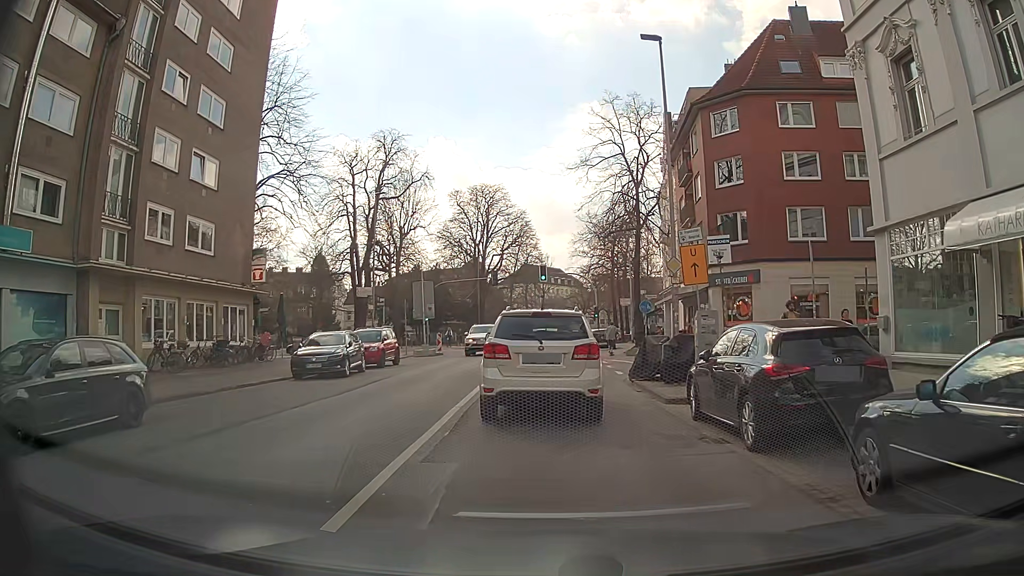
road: secondary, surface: asphalt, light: Day
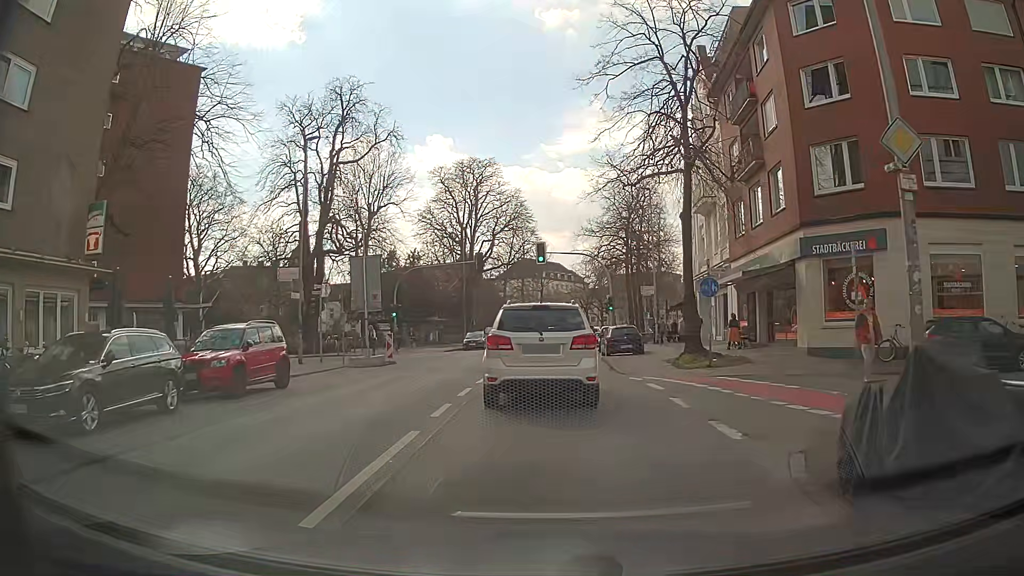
(0.0, +13.5) m; 0°
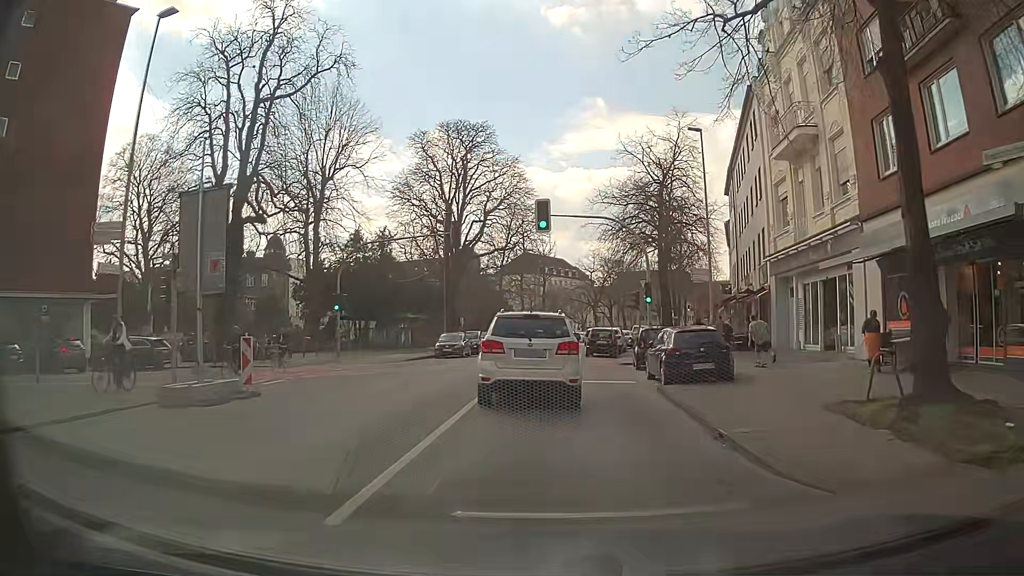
(0.0, +14.6) m; 0°
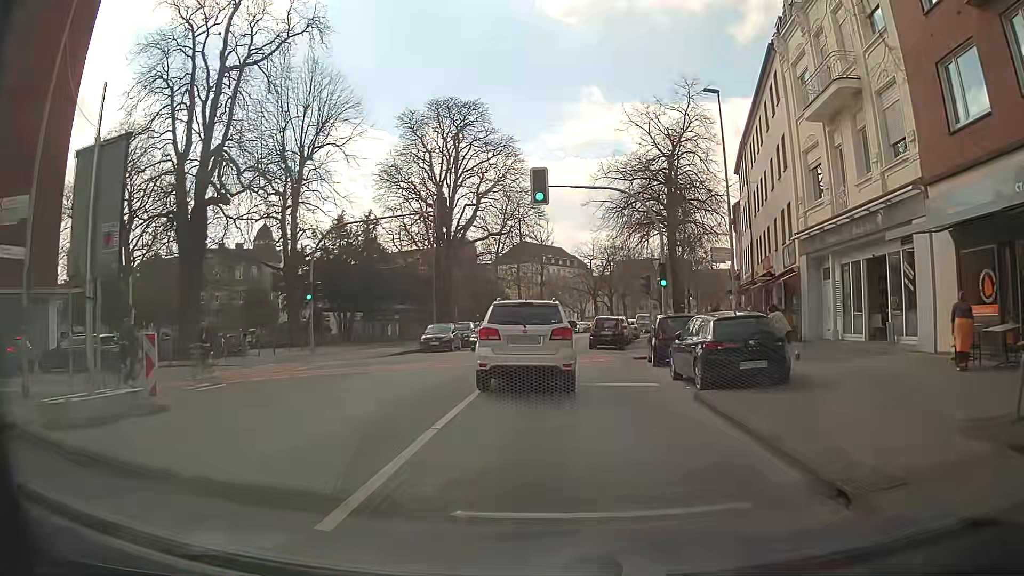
(0.0, +4.0) m; 0°
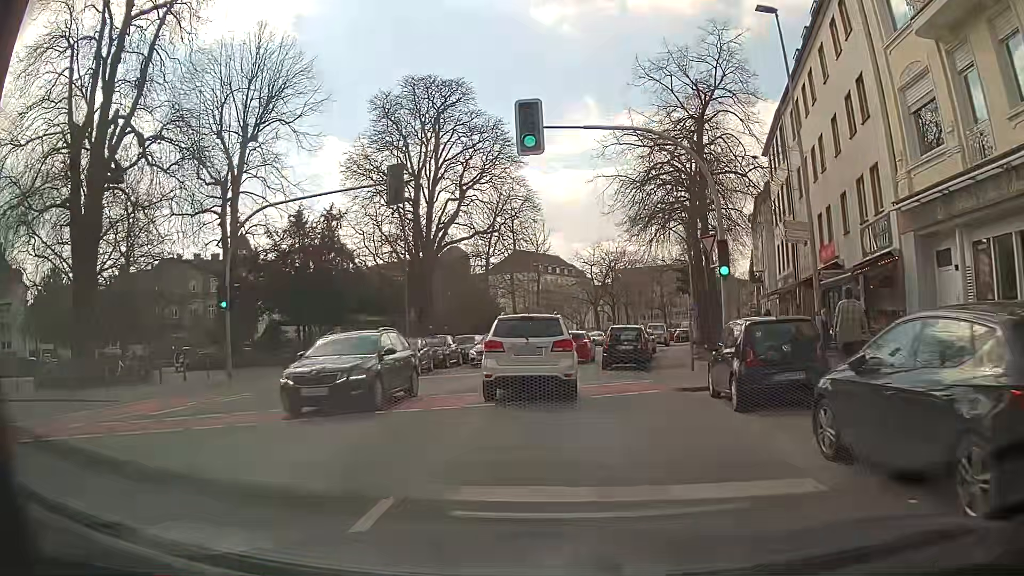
(0.0, +8.7) m; -1°
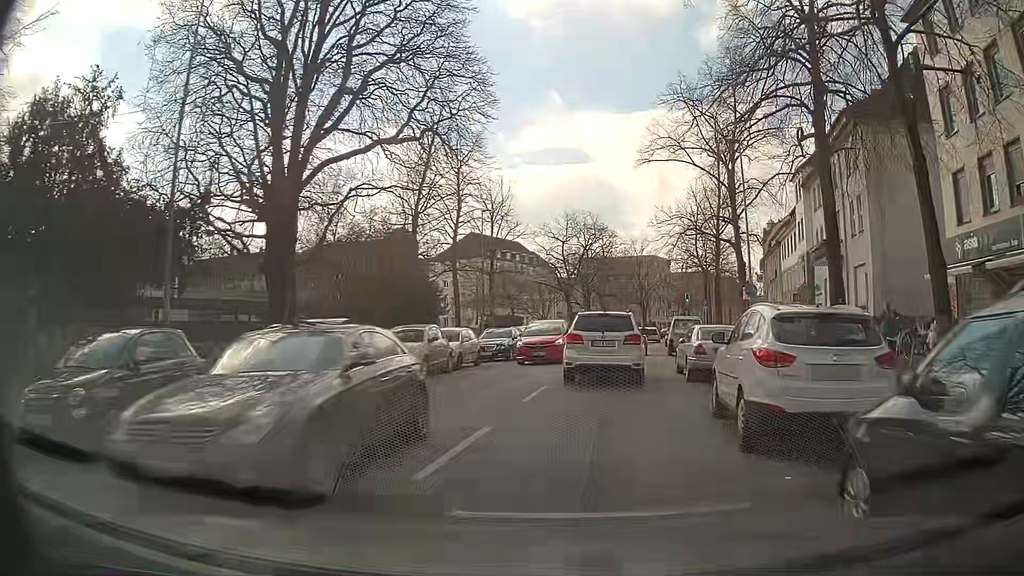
(+0.6, +23.5) m; +5°
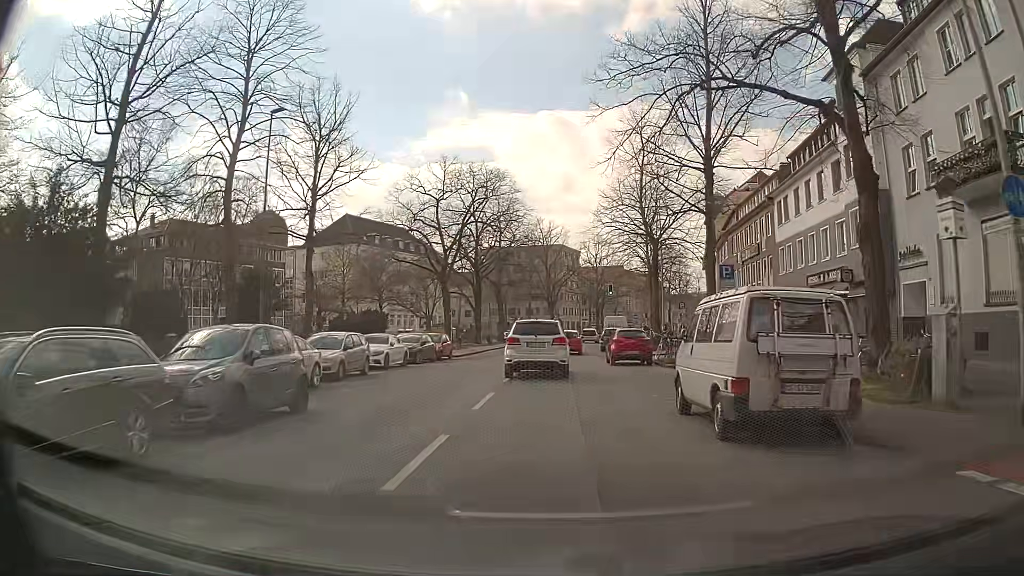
(+2.2, +25.2) m; +8°
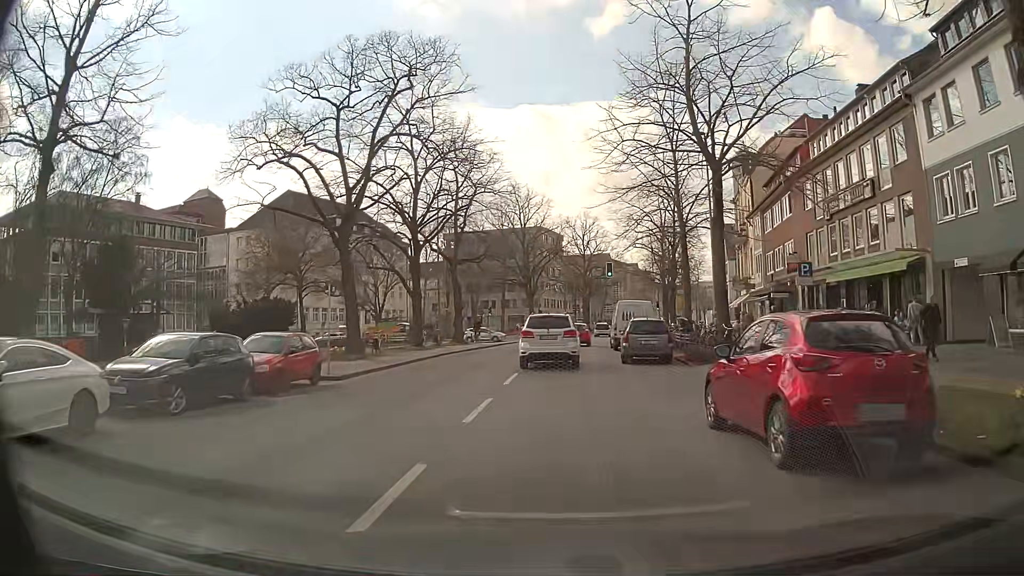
(0.0, +21.1) m; +2°
(0, +10) (0, +20) (0, +30) (+1, +40) (+2, +50) (+3, +60) (+4, +70) (+6, +80) (+8, +89) (+10, +99) m
